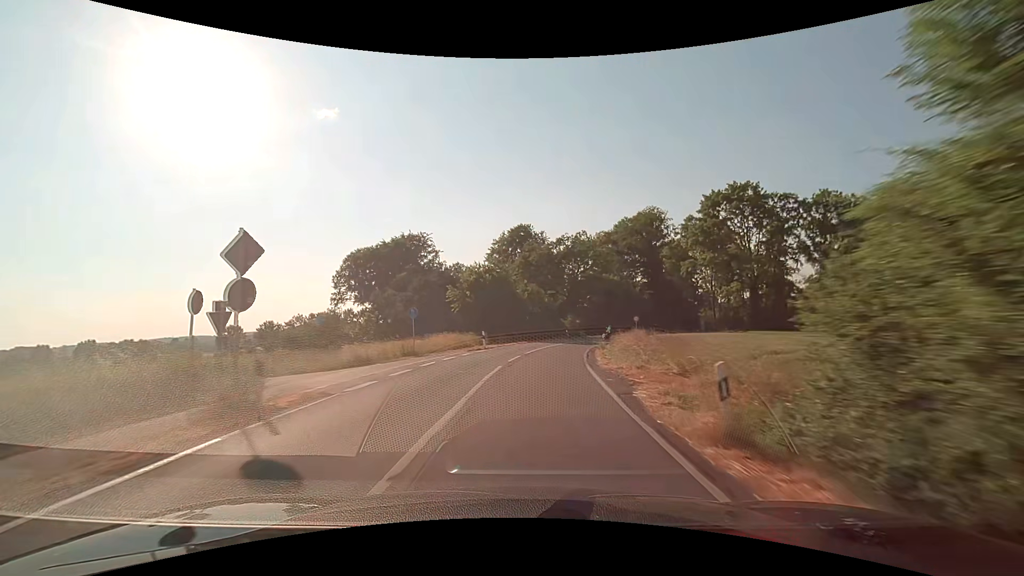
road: secondary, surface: asphalt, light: Day
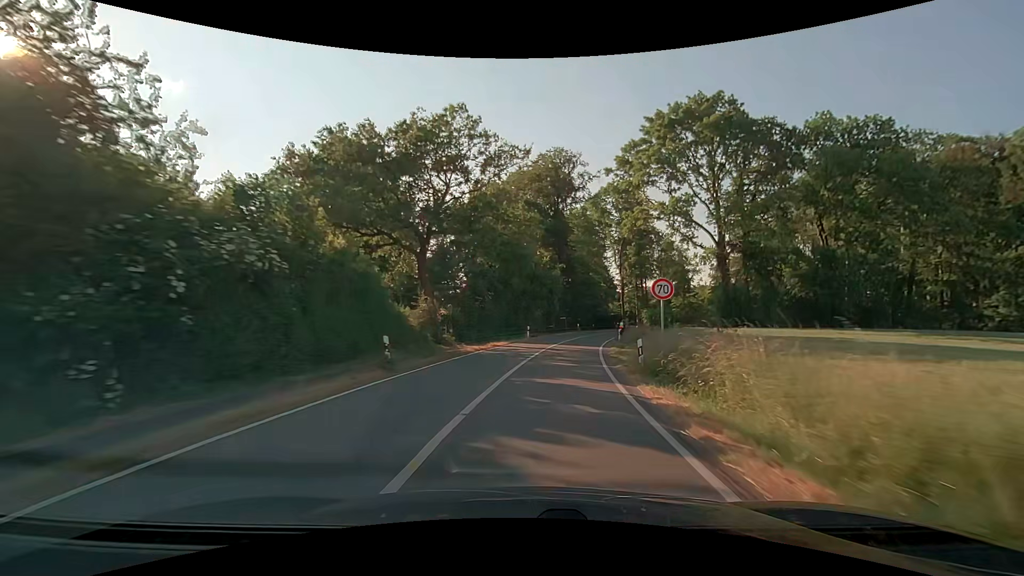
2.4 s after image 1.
(+4.8, +43.2) m; +14°
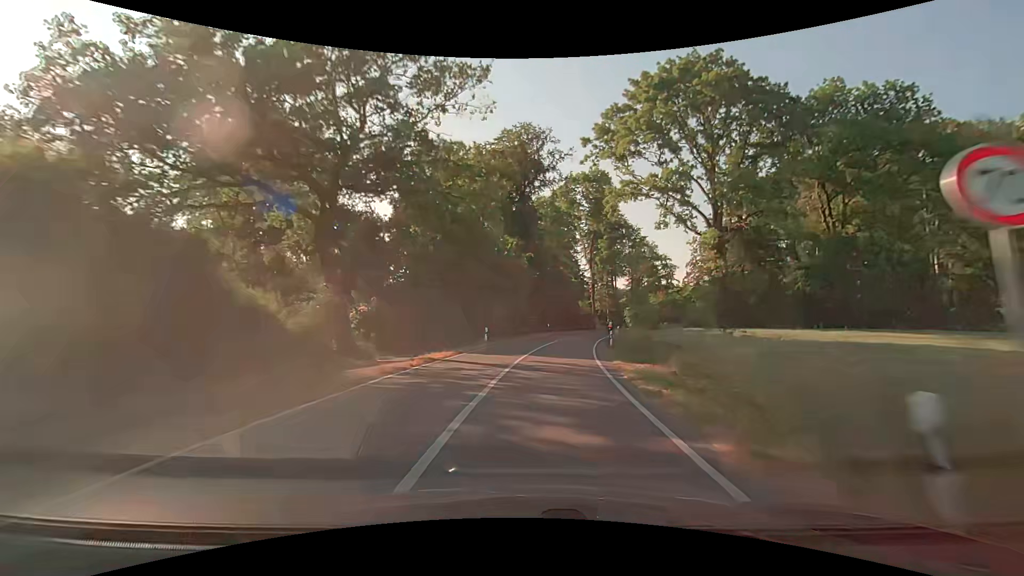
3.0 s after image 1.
(+0.4, +11.0) m; +4°
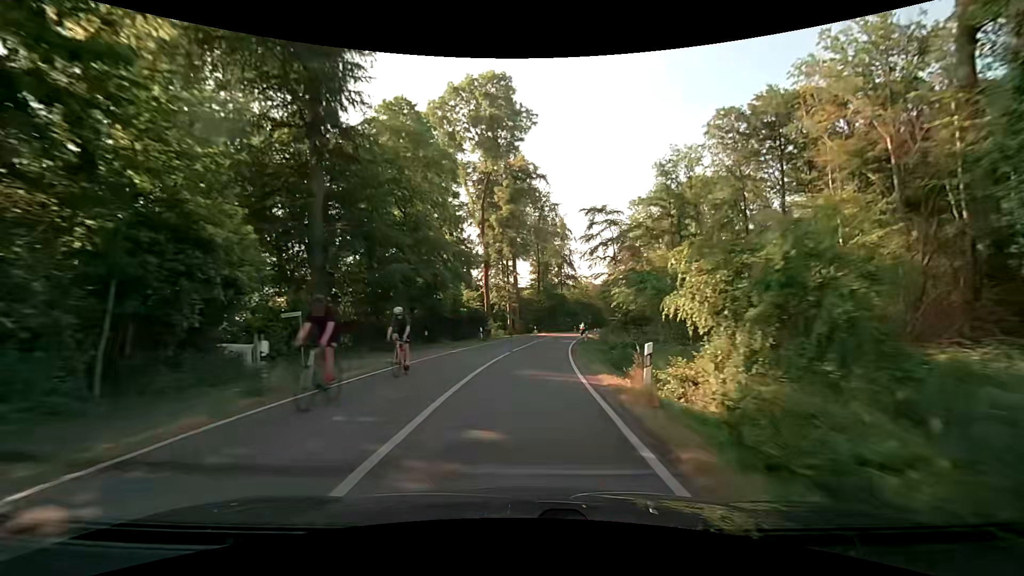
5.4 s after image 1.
(+5.2, +43.6) m; +13°
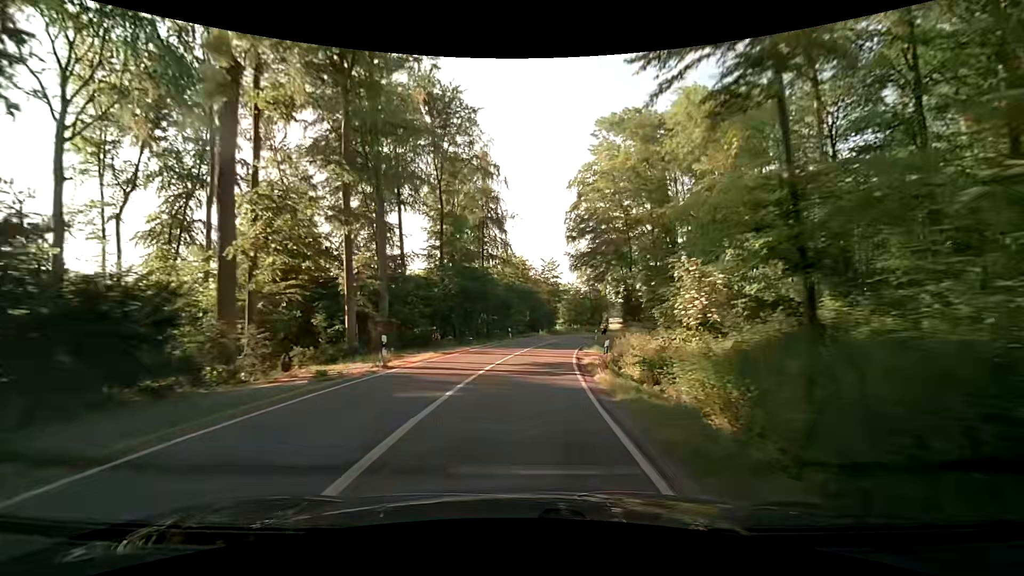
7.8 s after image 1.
(+3.2, +43.9) m; +9°
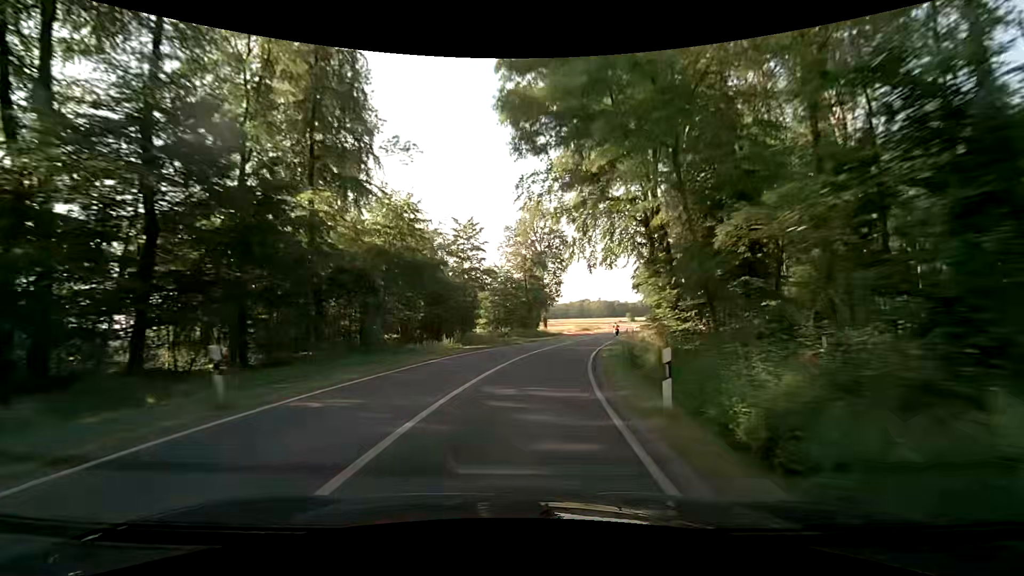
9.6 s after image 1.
(+2.4, +32.9) m; +9°
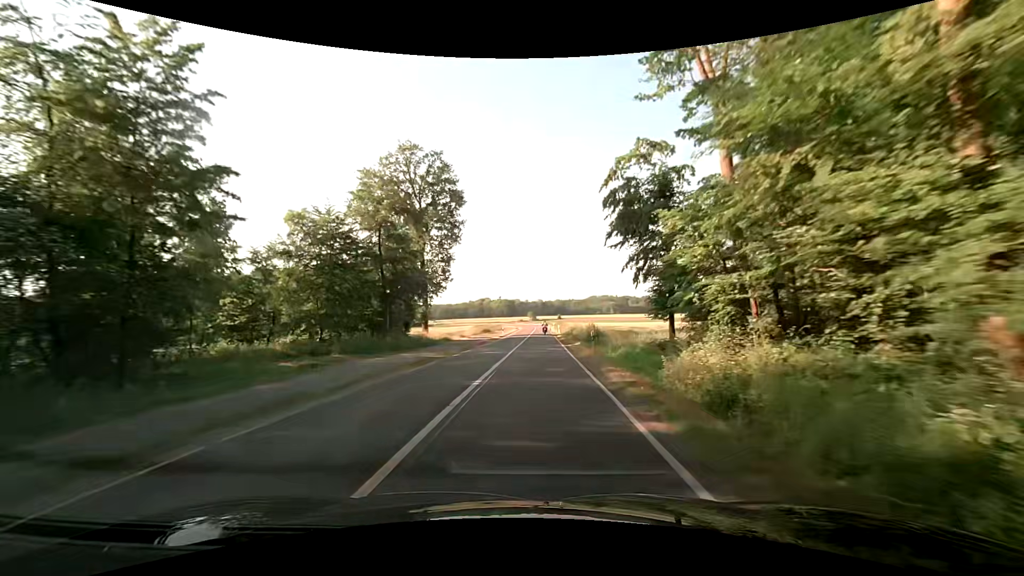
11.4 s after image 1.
(+3.2, +32.7) m; +10°
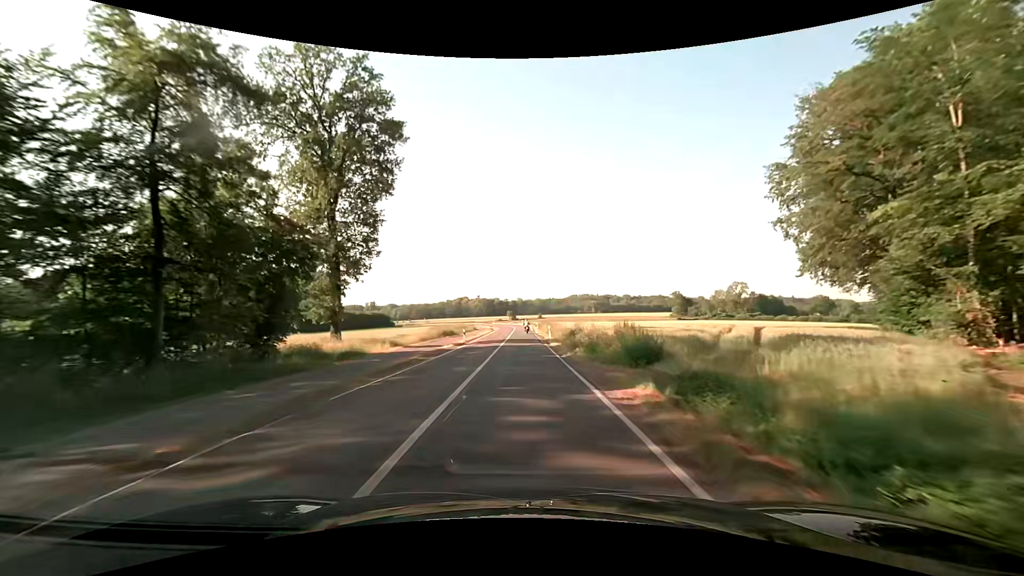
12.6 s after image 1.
(+0.8, +21.8) m; +3°
(0, +10) (0, +20) (0, +30) (0, +40) (0, +50) (0, +60) (0, +70) (0, +80) (0, +90) (-1, +100) m
